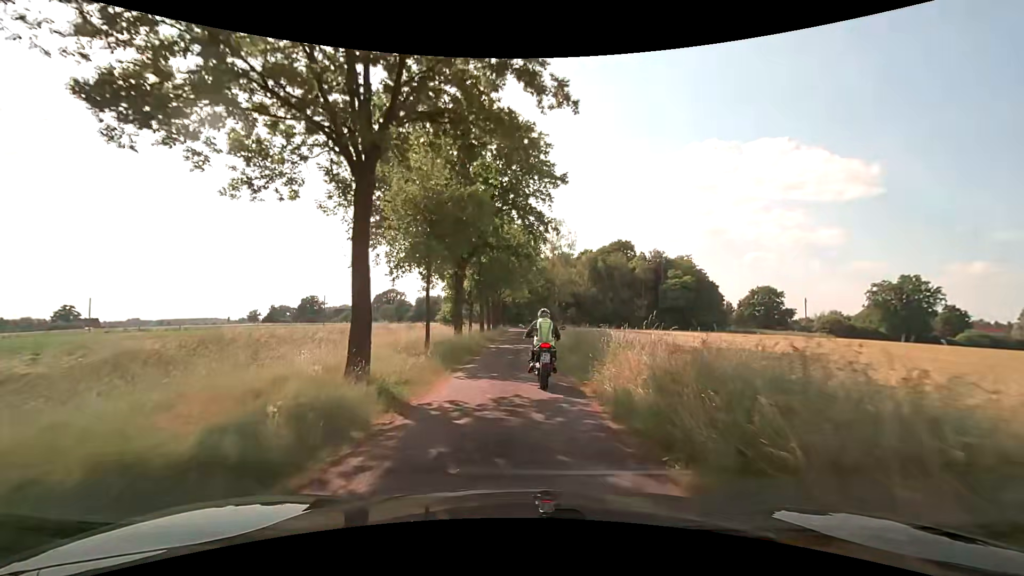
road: unclassified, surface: asphalt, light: Day
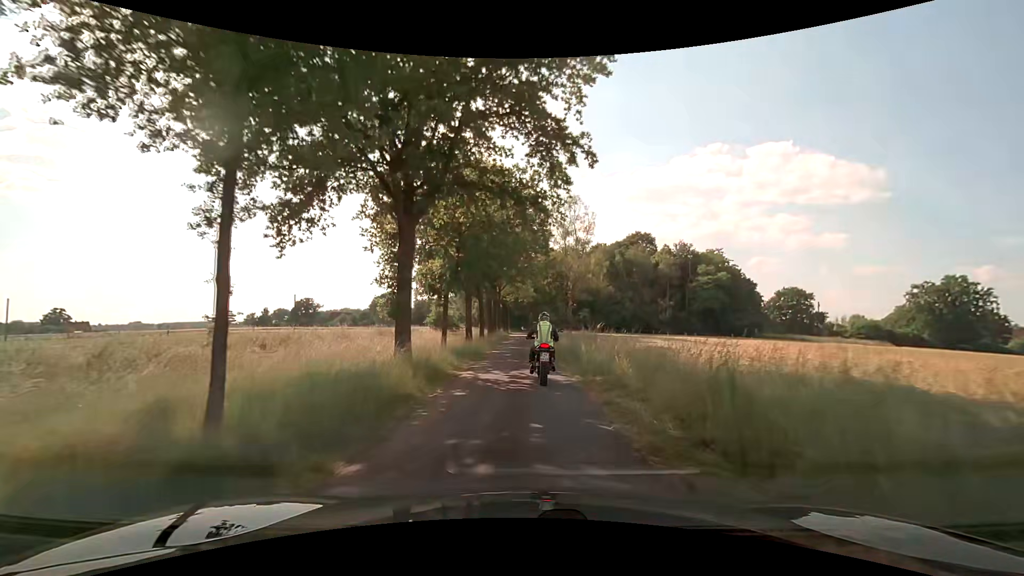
(0.0, +14.7) m; 0°
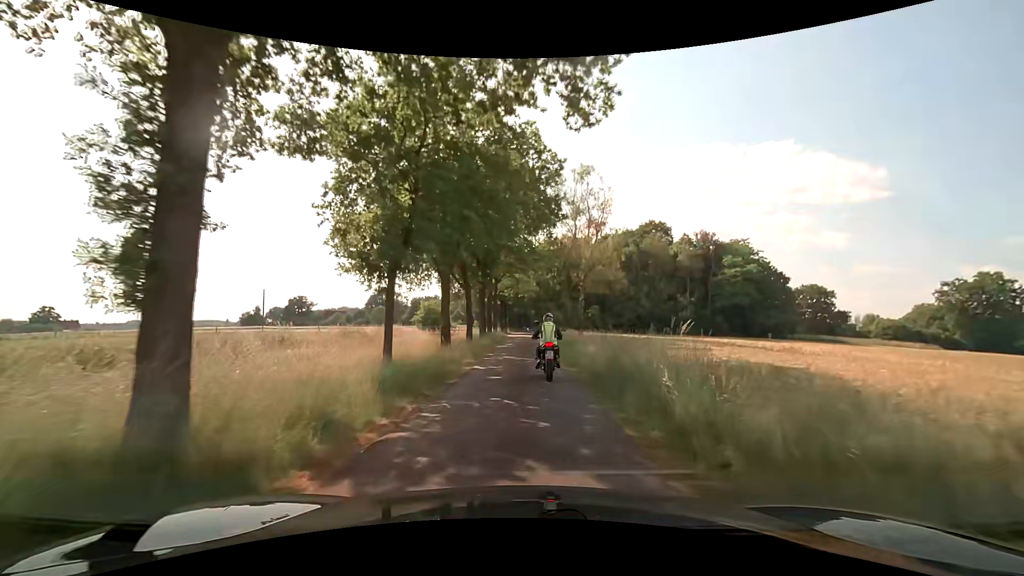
(0.0, +10.5) m; 0°
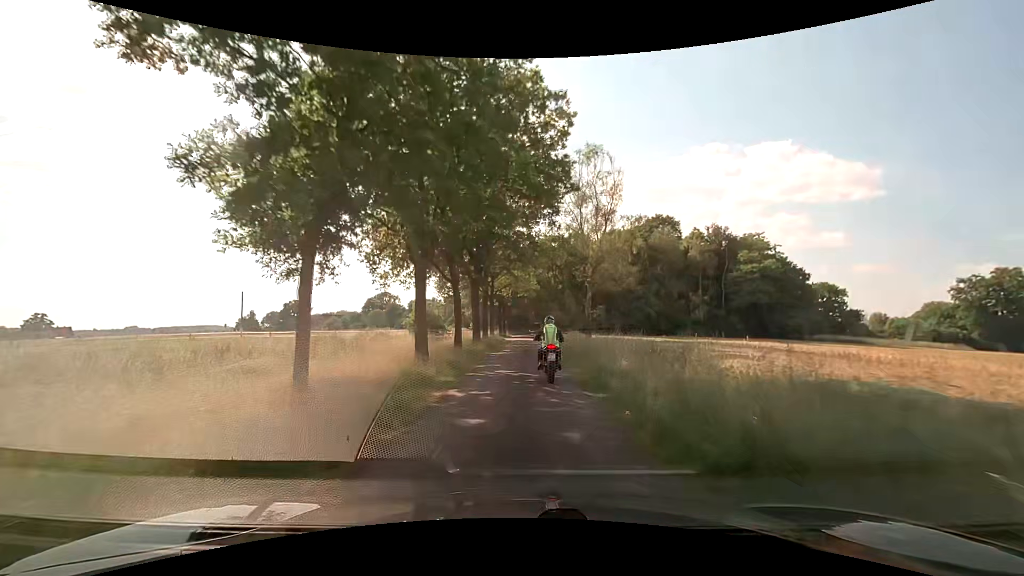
(0.0, +5.6) m; -1°
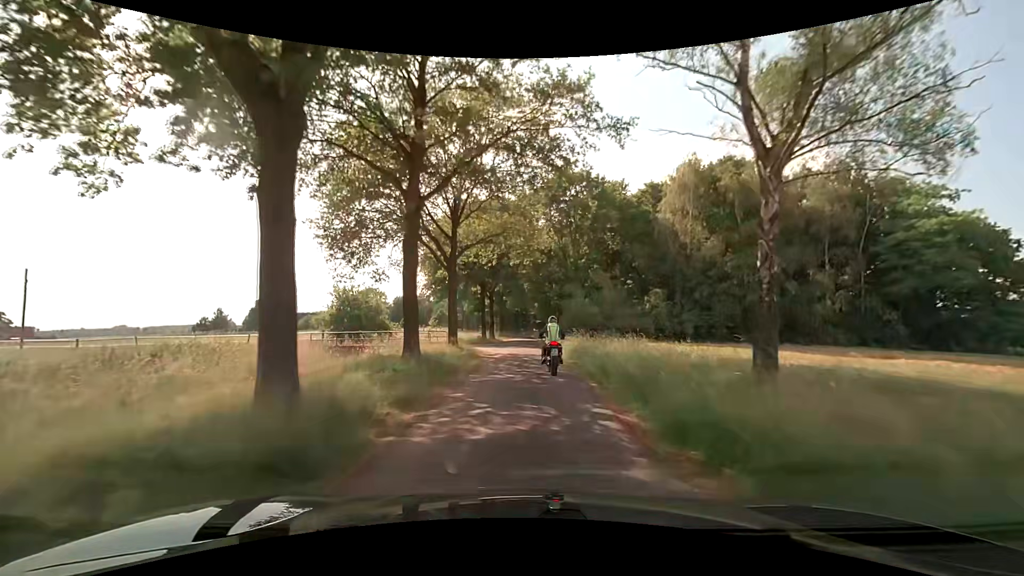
(+0.2, +30.1) m; +1°
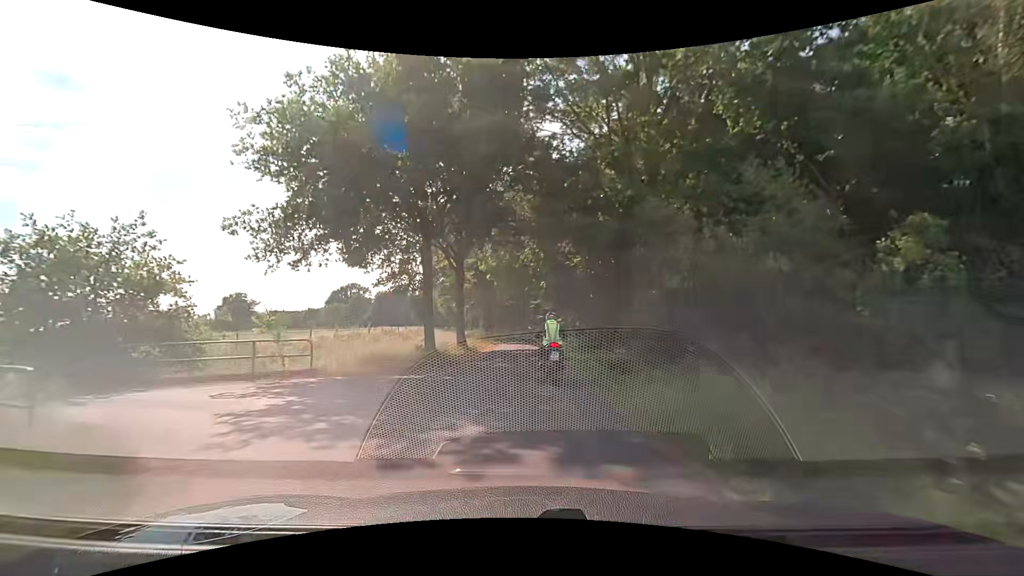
(-0.1, +26.3) m; 0°
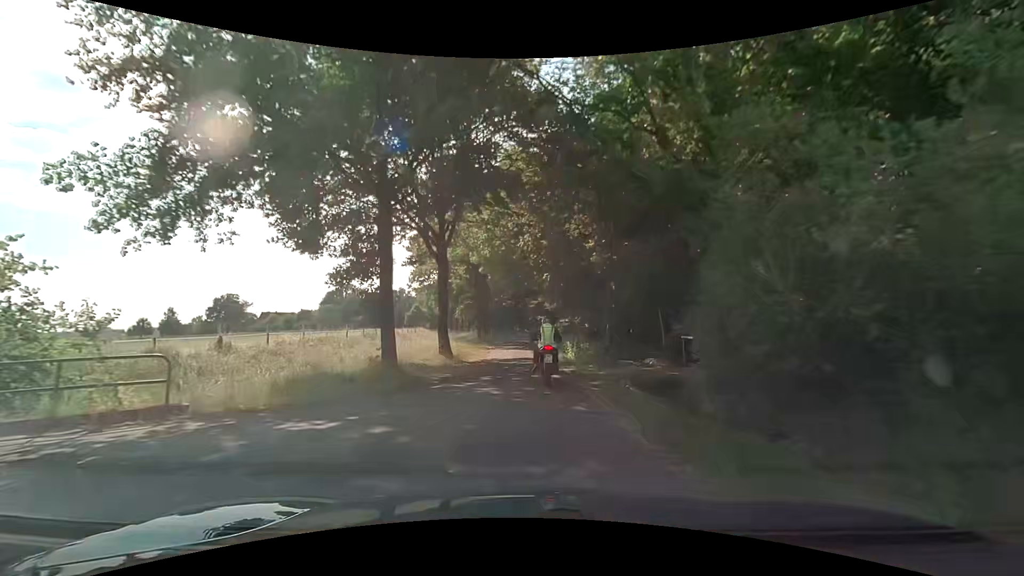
(0.0, +6.0) m; 0°
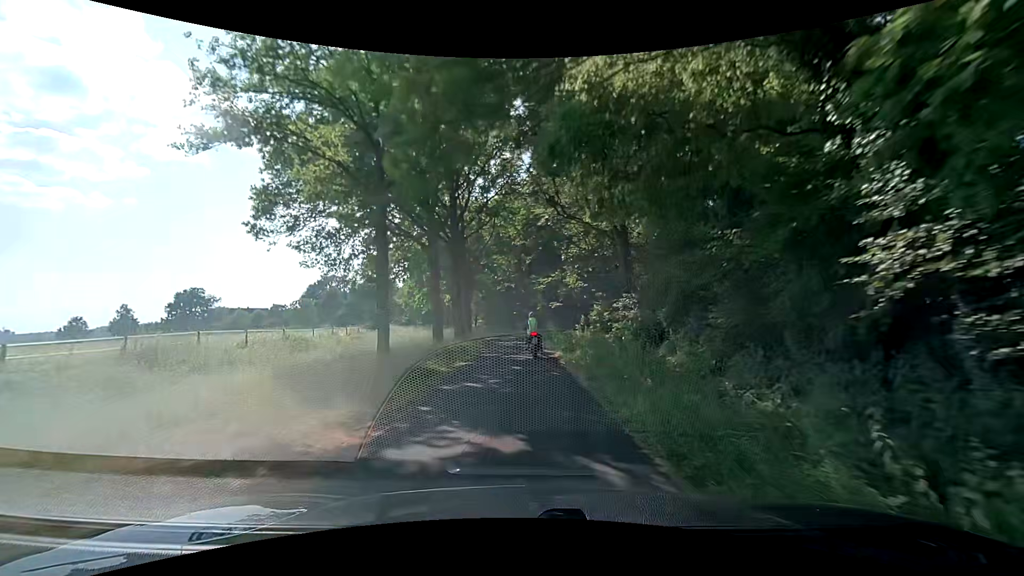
(-0.3, +30.1) m; -1°
(0, +10) (0, +20) (0, +30) (0, +40) (-1, +50) (-2, +60) (-3, +70) (-5, +80) (-7, +89) (-10, +99) m
